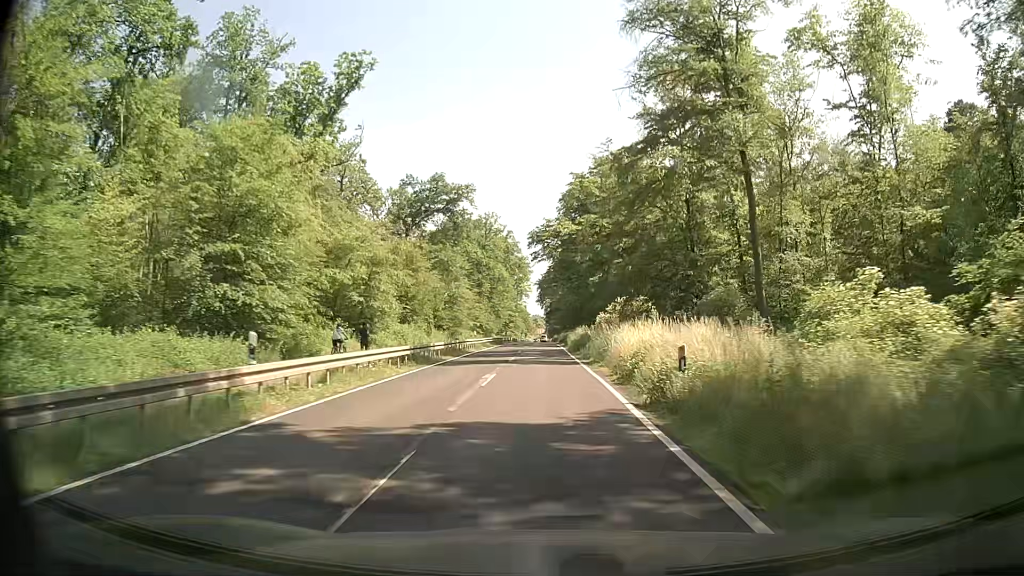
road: secondary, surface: asphalt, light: Day
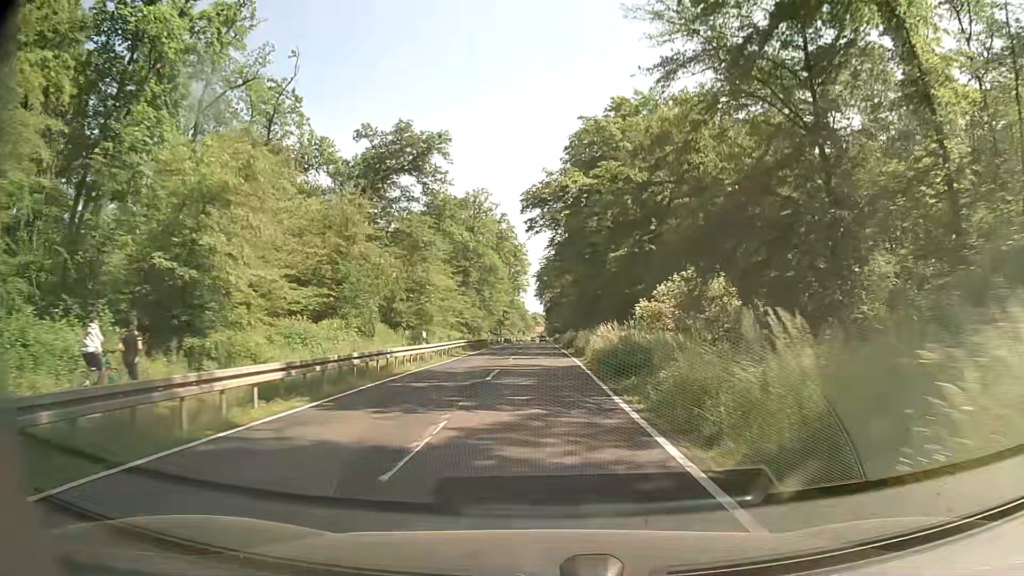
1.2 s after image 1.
(0.0, +21.6) m; 0°
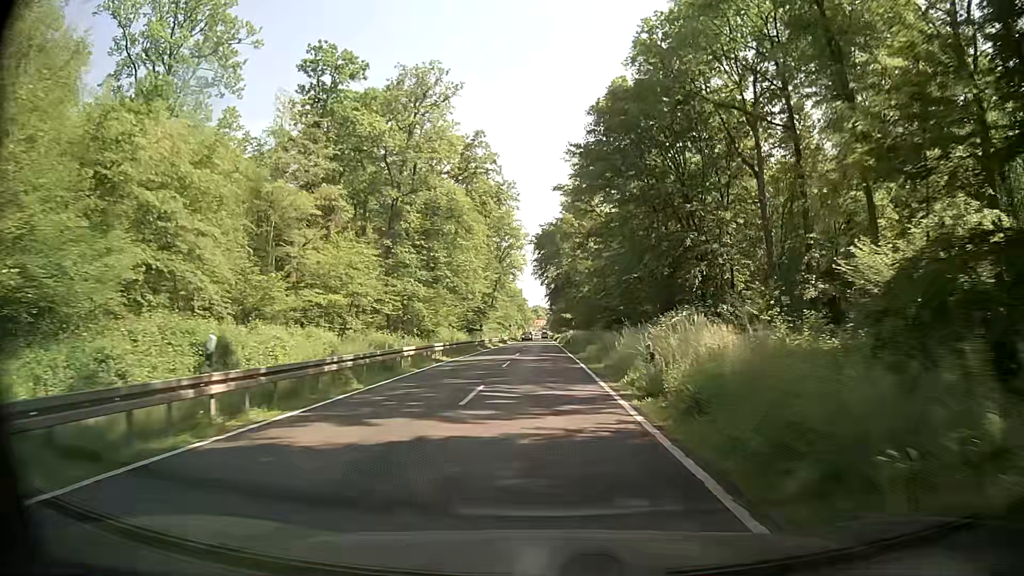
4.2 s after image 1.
(0.0, +54.1) m; 0°
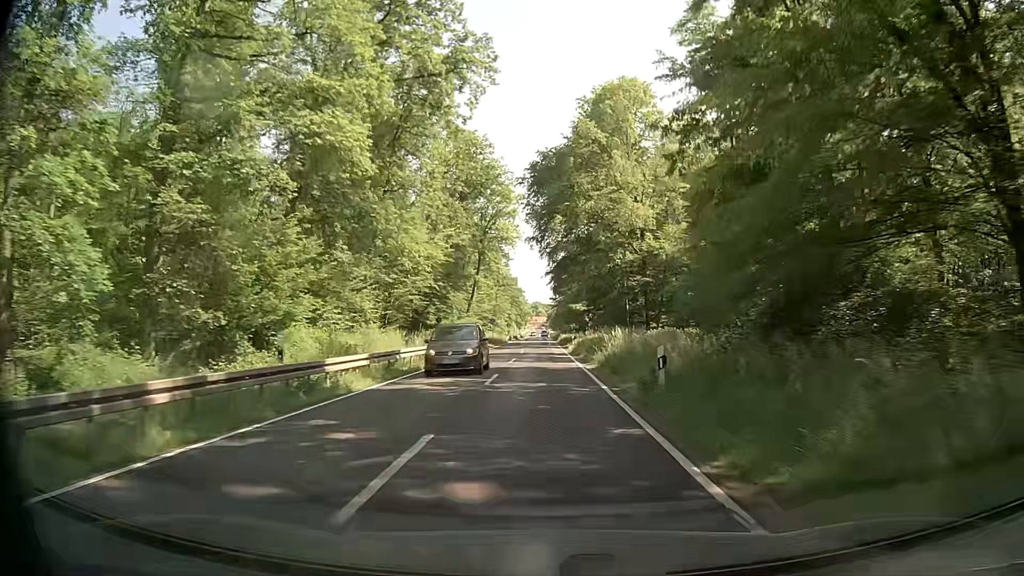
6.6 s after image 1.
(0.0, +43.3) m; -1°
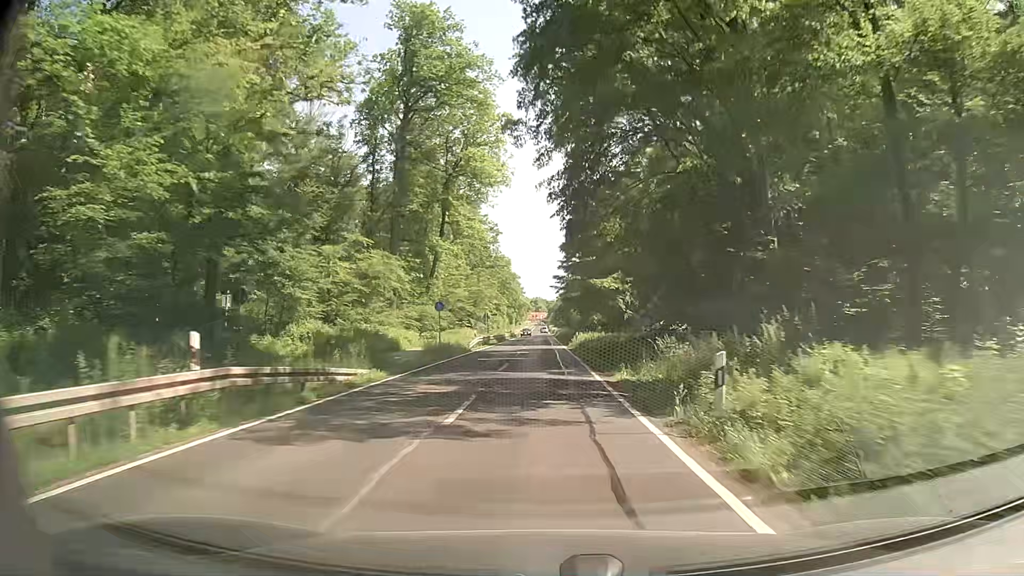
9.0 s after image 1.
(+0.5, +43.3) m; 0°
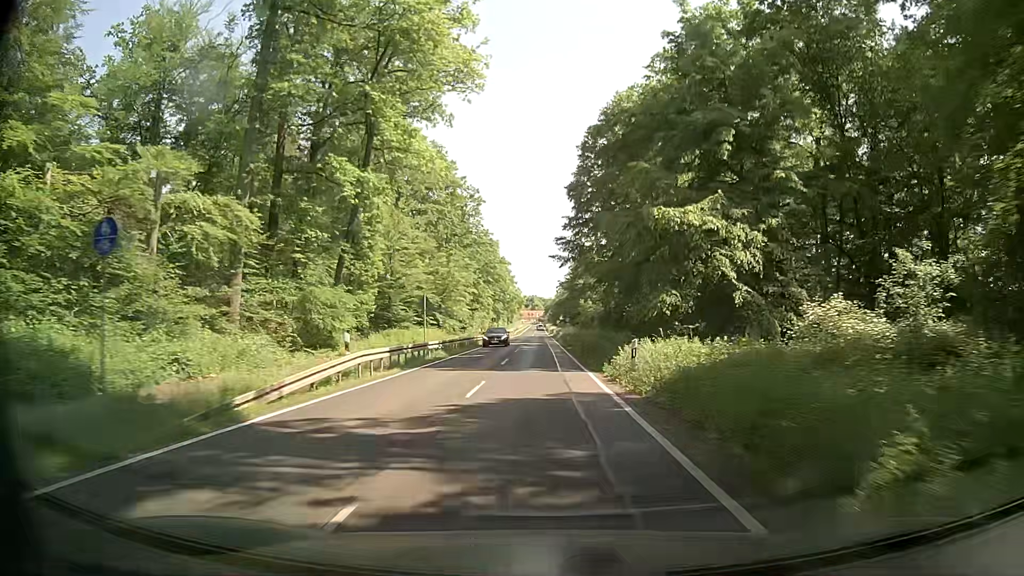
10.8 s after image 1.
(+0.5, +32.3) m; 0°
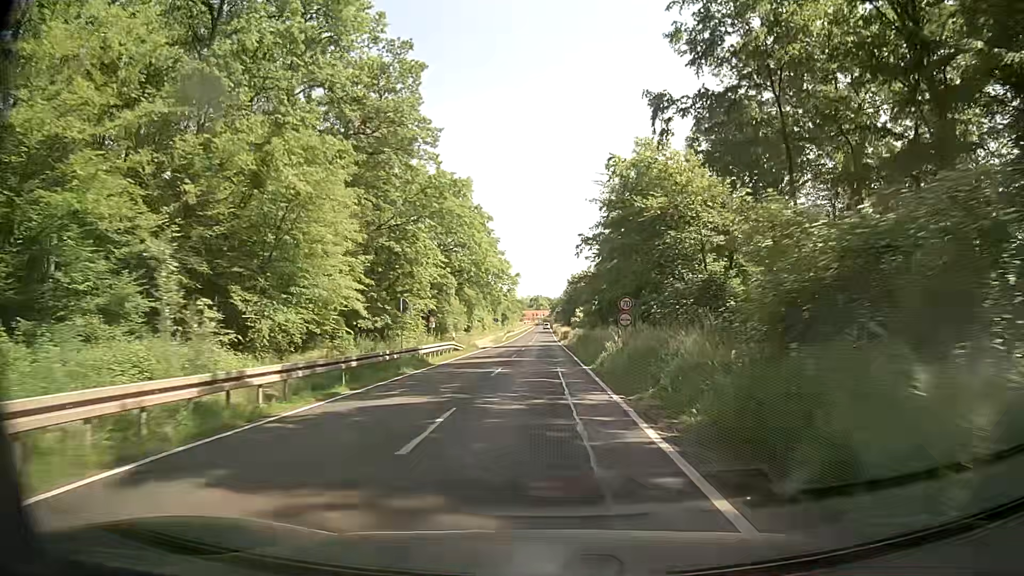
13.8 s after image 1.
(+0.9, +53.9) m; 0°
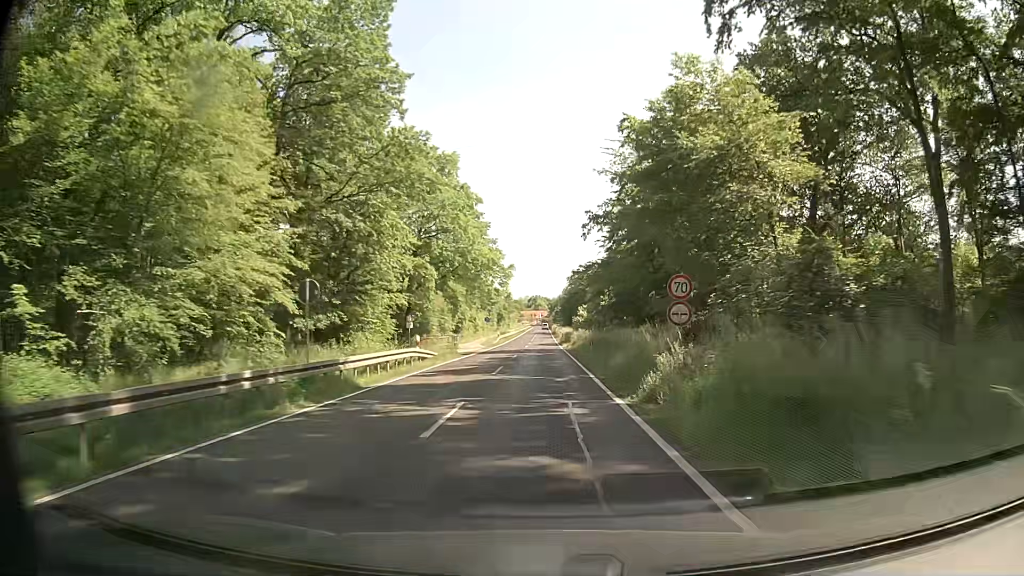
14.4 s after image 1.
(+0.1, +10.8) m; +1°
(0, +10) (0, +20) (0, +30) (0, +40) (0, +50) (0, +60) (0, +70) (0, +80) (0, +90) (0, +100) m
